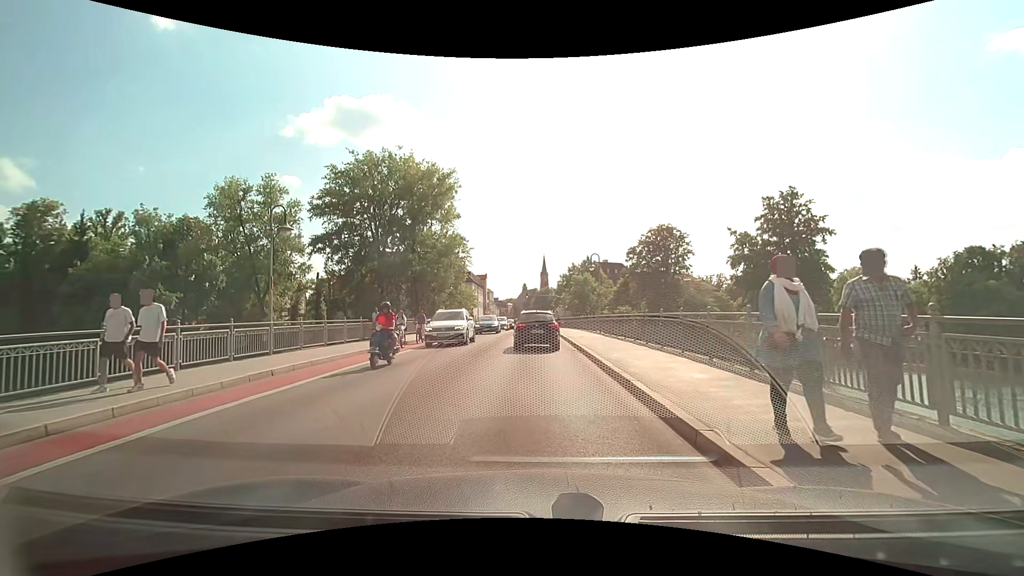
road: secondary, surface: asphalt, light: Day
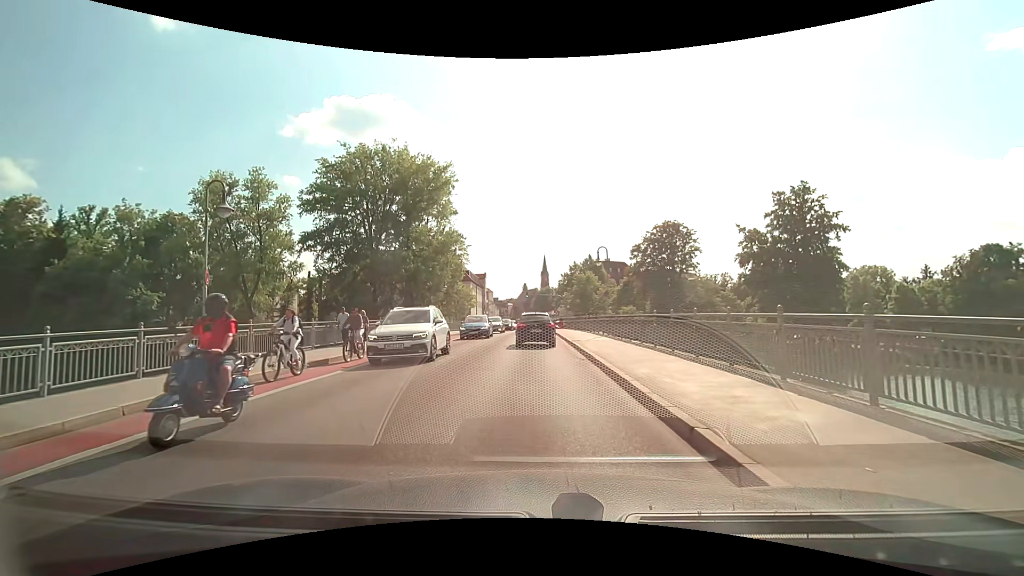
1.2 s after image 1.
(0.0, +3.6) m; 0°
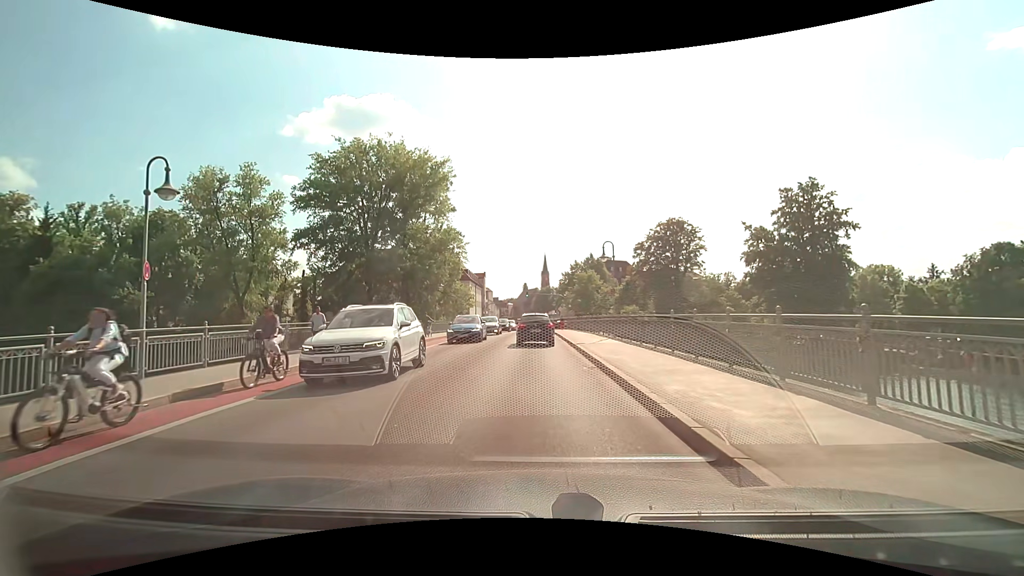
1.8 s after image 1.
(0.0, +2.3) m; +1°
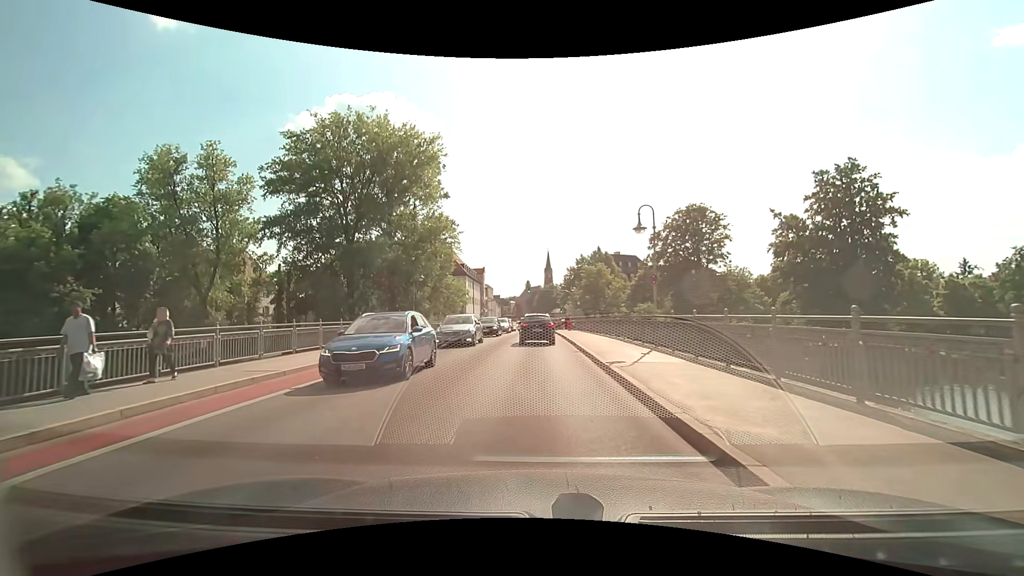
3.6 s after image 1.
(-0.1, +8.9) m; -1°
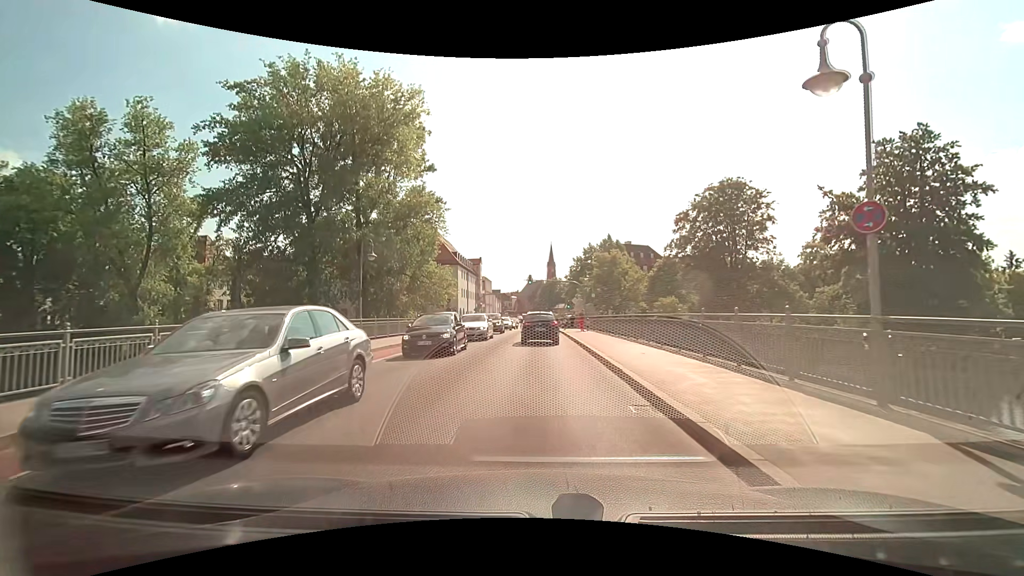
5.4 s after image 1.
(0.0, +11.7) m; 0°
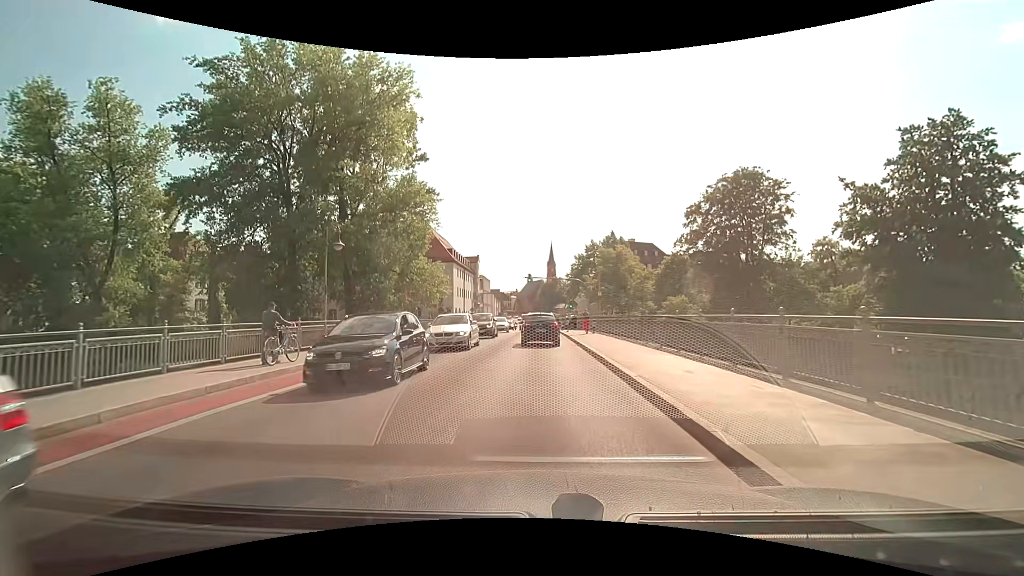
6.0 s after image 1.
(0.0, +4.3) m; 0°
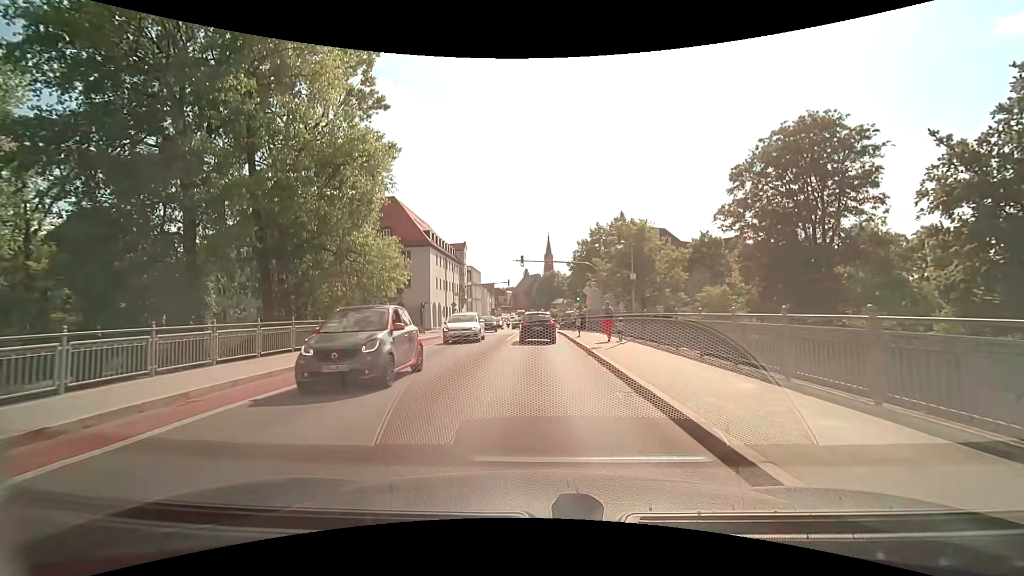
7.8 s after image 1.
(0.0, +13.9) m; 0°
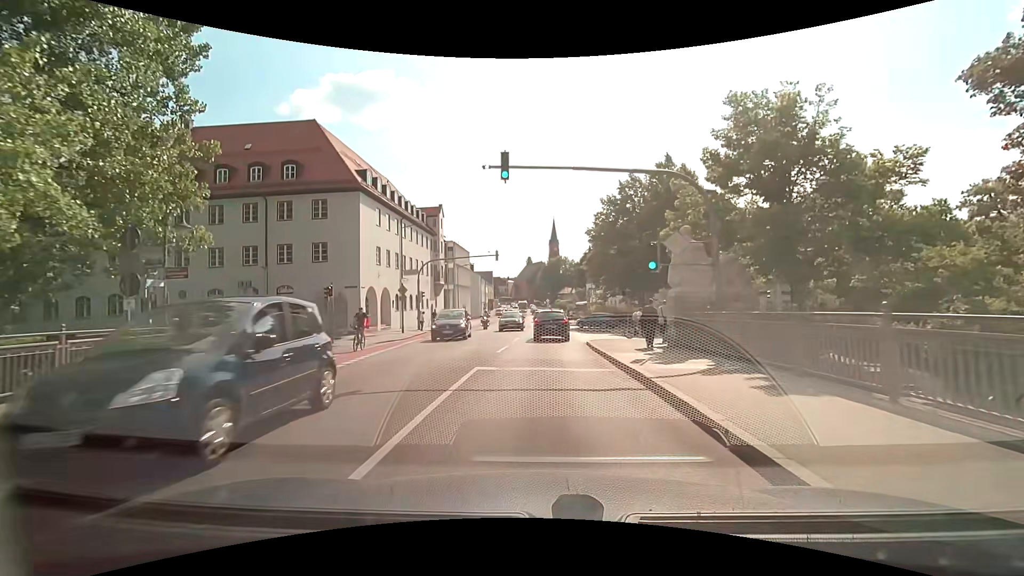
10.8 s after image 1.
(-0.1, +24.6) m; 0°
